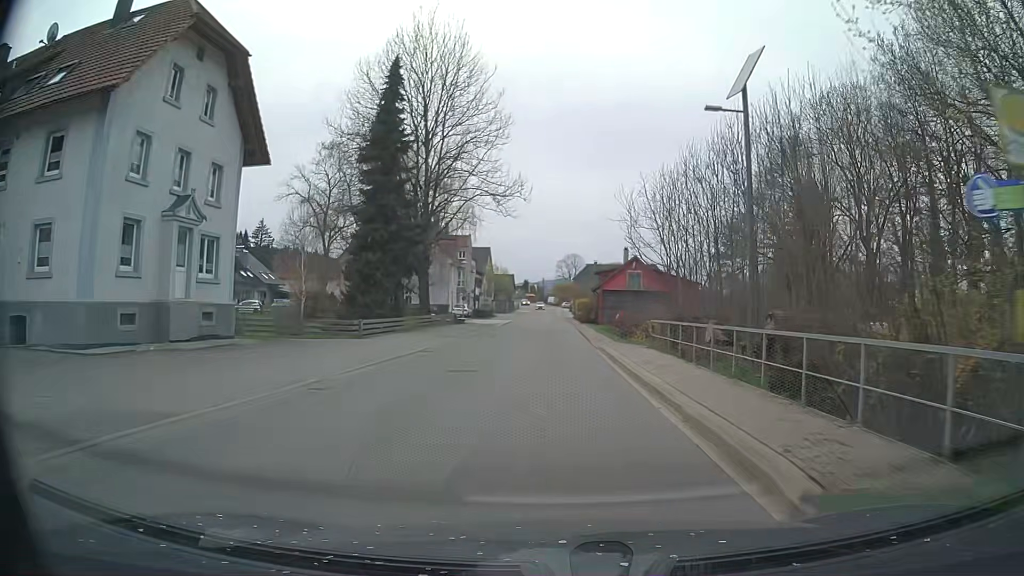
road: secondary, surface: asphalt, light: Day
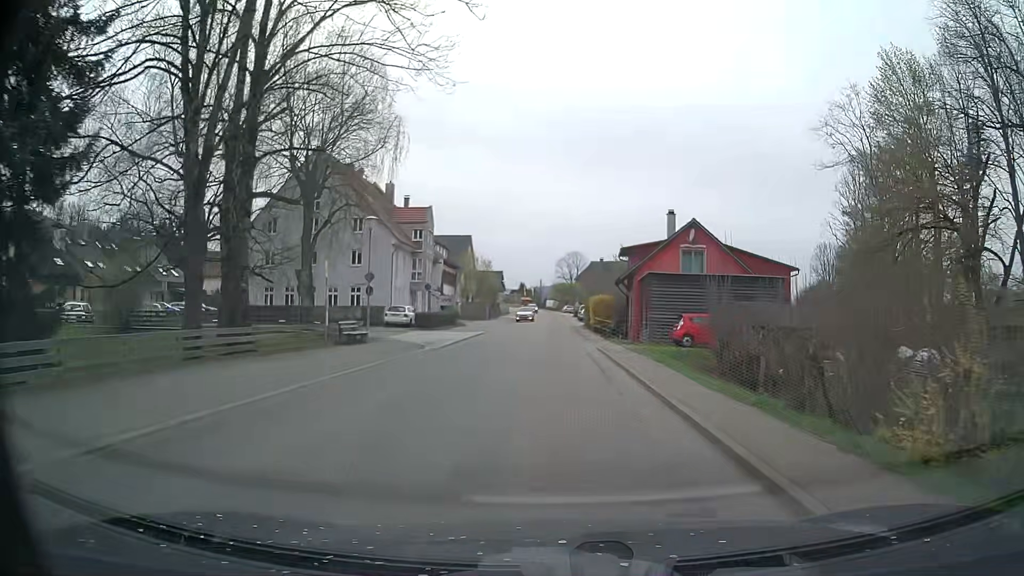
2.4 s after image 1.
(+0.1, +29.7) m; 0°
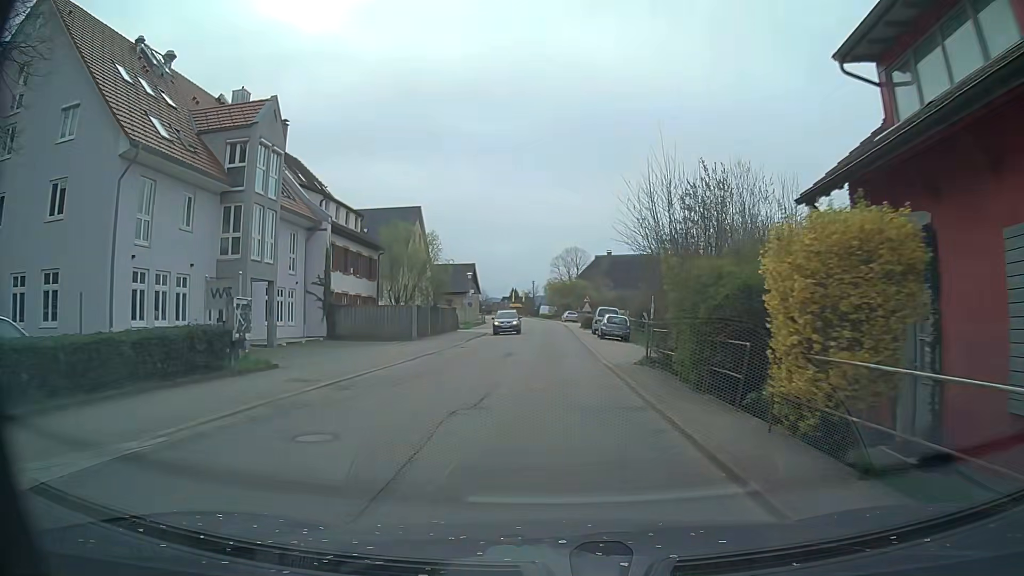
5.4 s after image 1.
(+0.2, +37.1) m; 0°
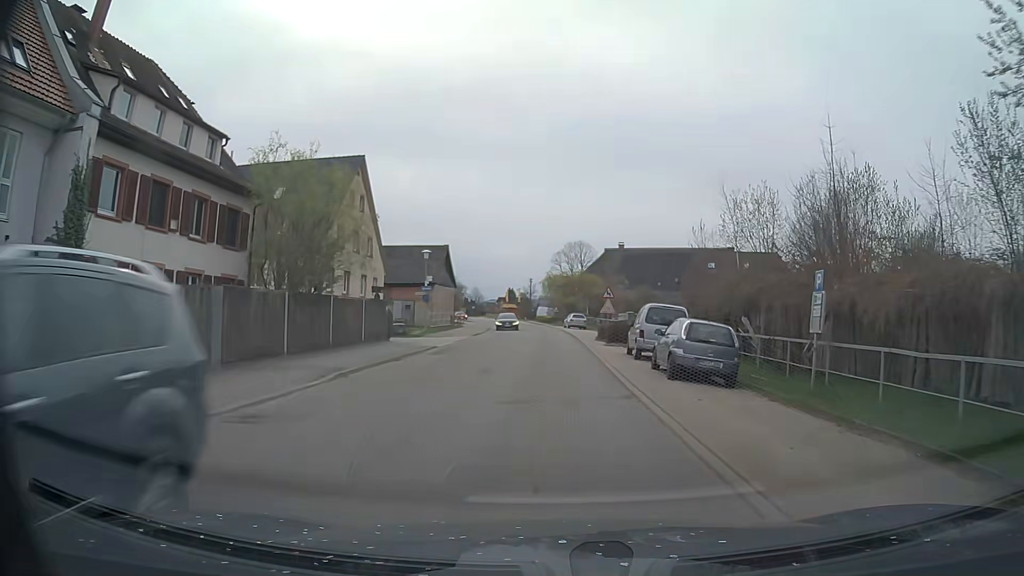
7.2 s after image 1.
(0.0, +22.3) m; 0°
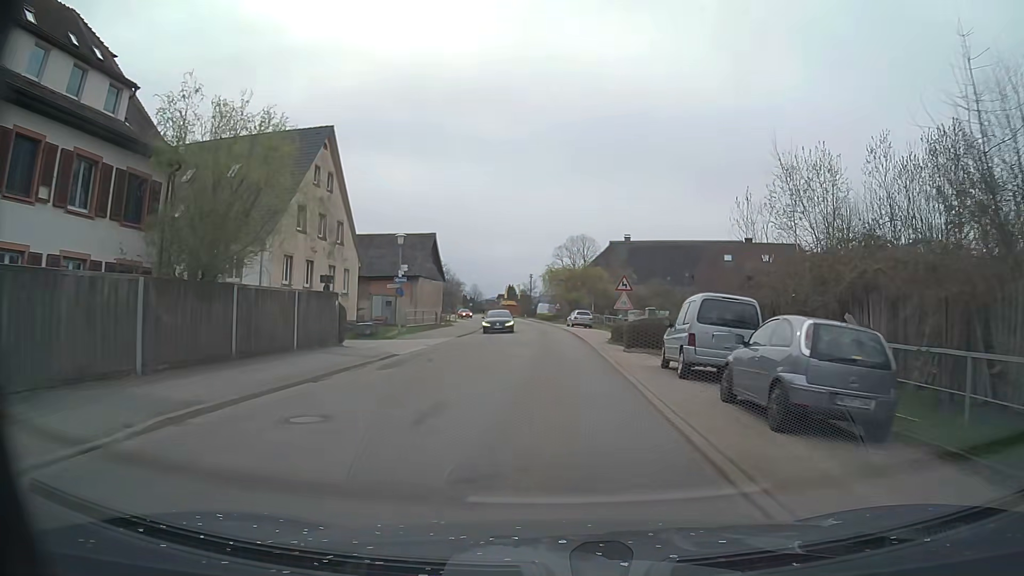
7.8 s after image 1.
(+0.1, +7.4) m; +1°
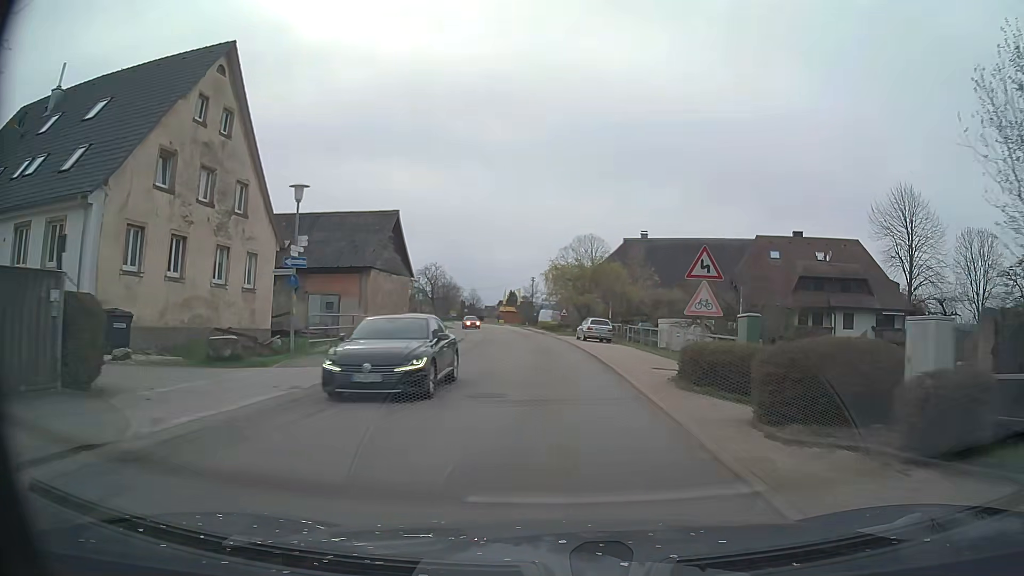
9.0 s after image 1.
(-0.1, +14.9) m; -1°
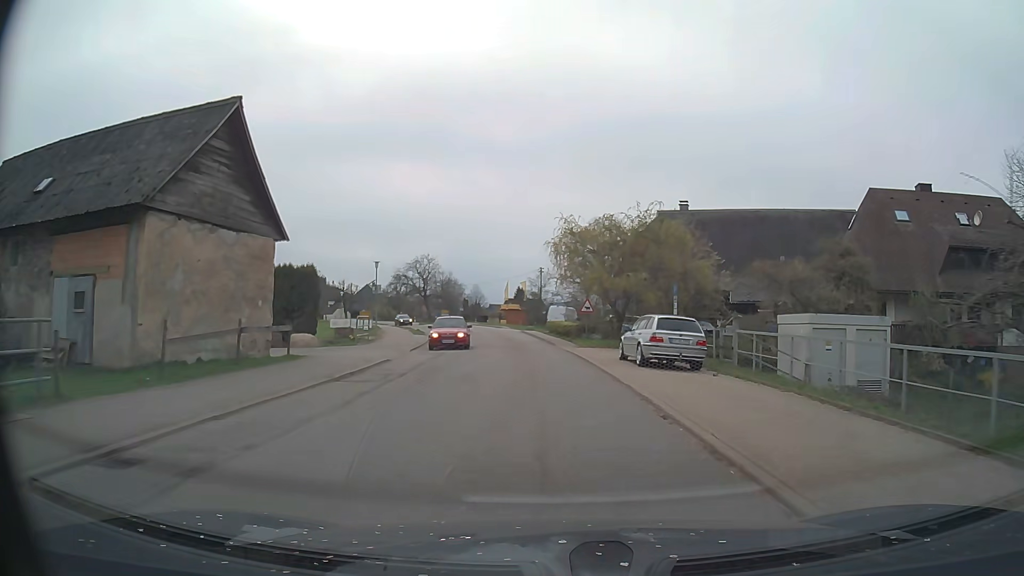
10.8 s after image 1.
(0.0, +22.2) m; -1°
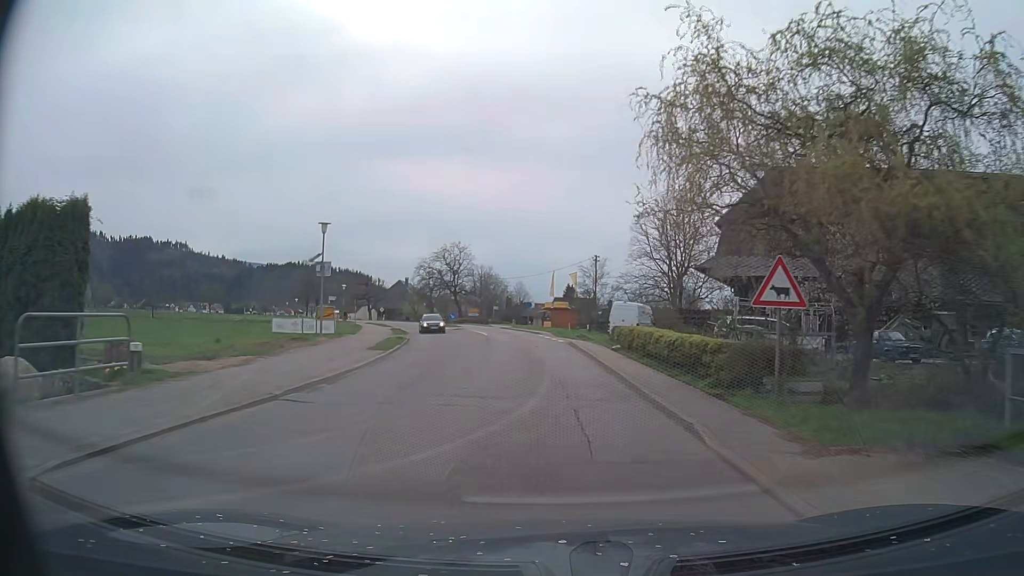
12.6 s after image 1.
(-0.6, +22.3) m; -4°
